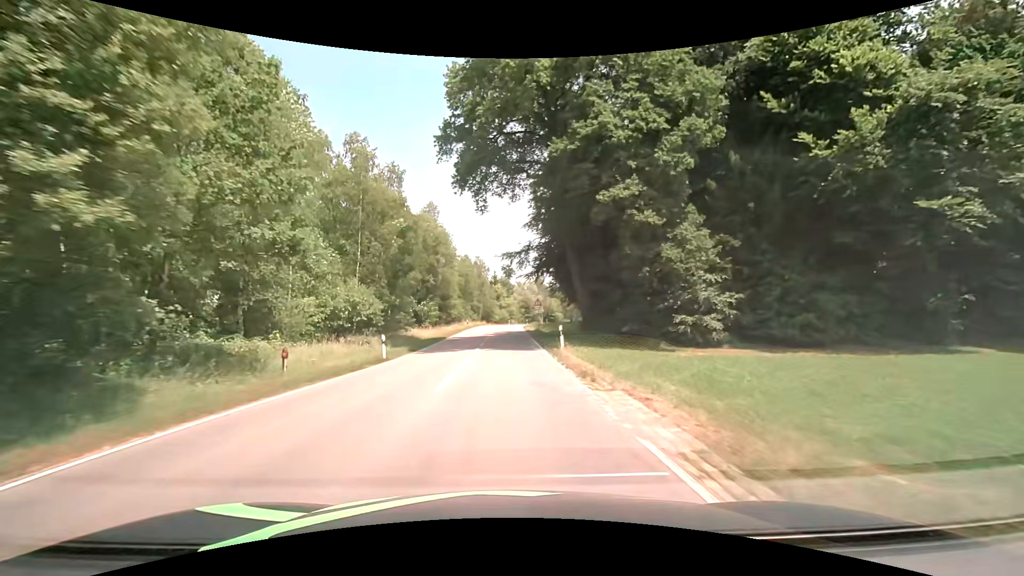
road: tertiary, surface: asphalt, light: Day
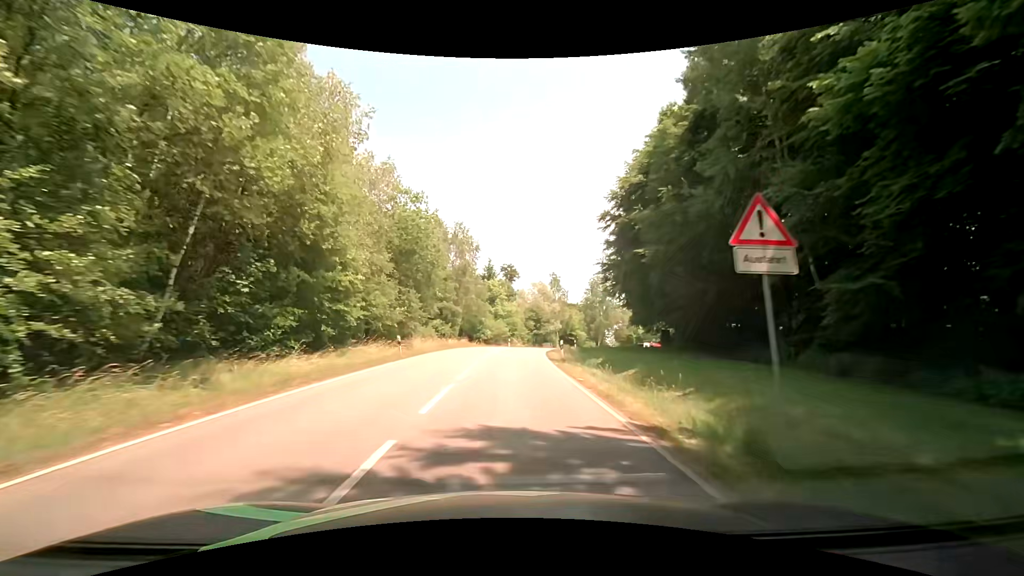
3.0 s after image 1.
(-0.2, +44.5) m; +1°
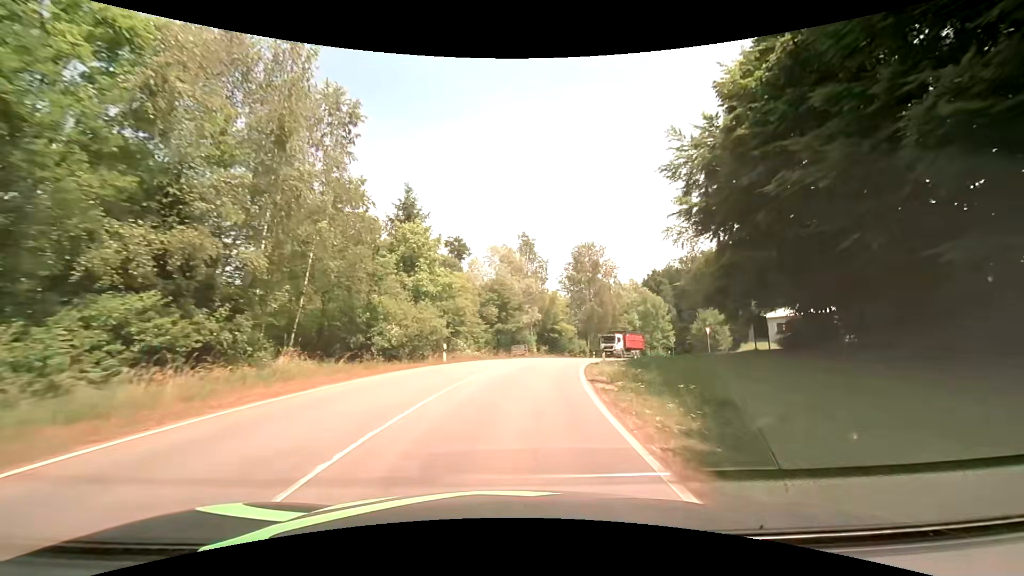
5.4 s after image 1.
(+0.6, +36.0) m; +4°
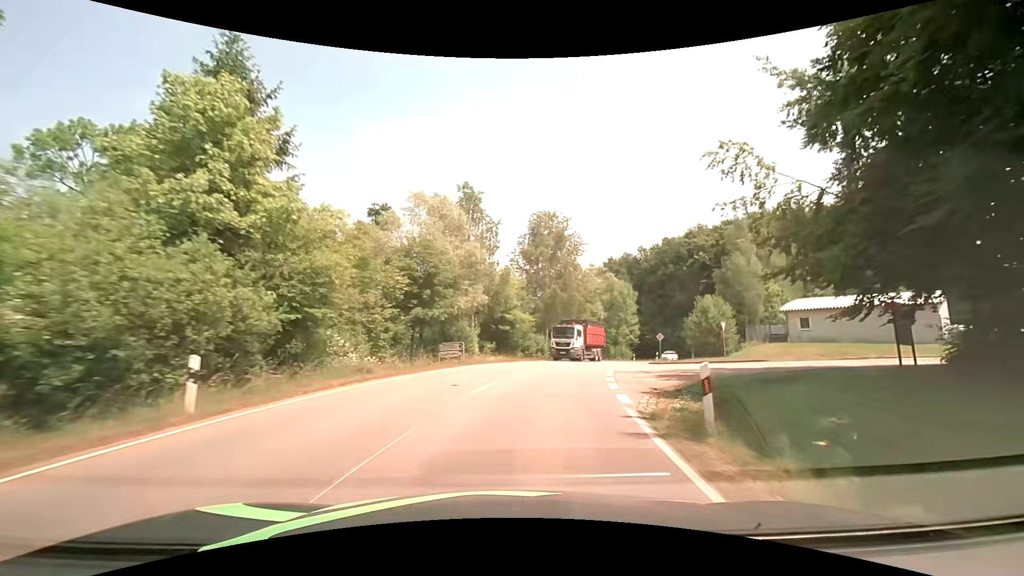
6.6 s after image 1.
(+0.9, +17.9) m; +7°
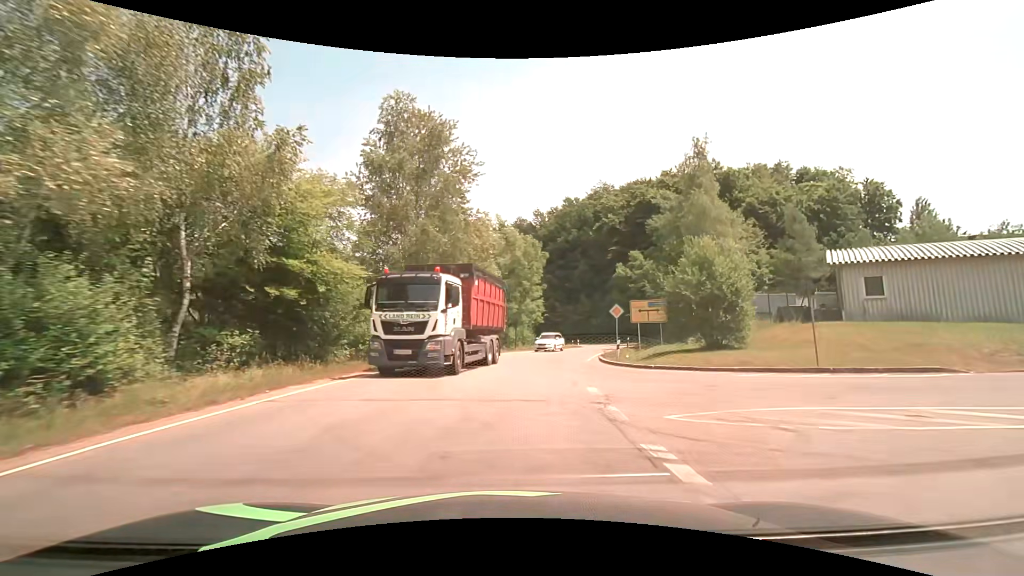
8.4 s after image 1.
(+3.0, +24.0) m; +14°
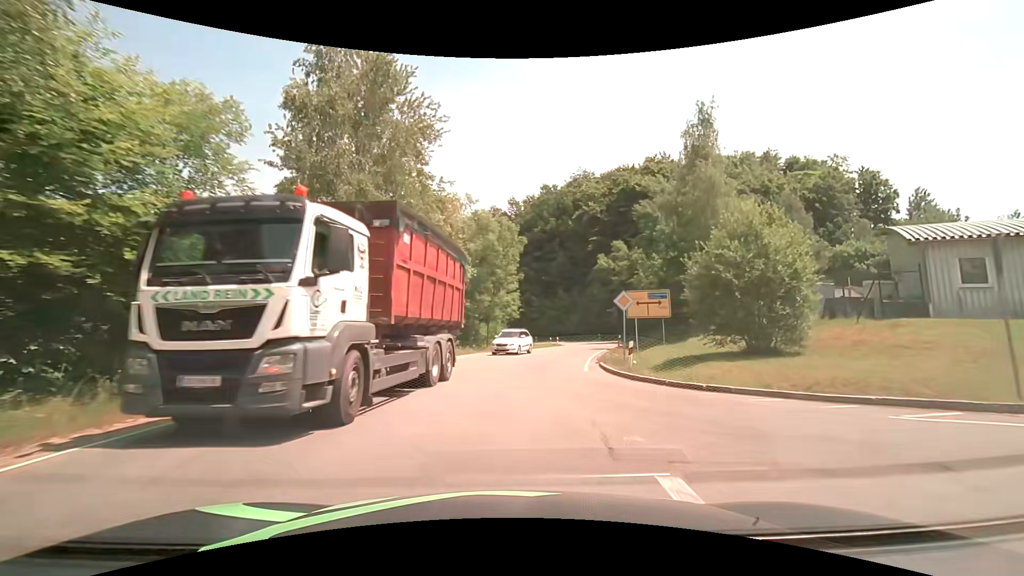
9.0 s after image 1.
(+0.2, +7.3) m; +3°
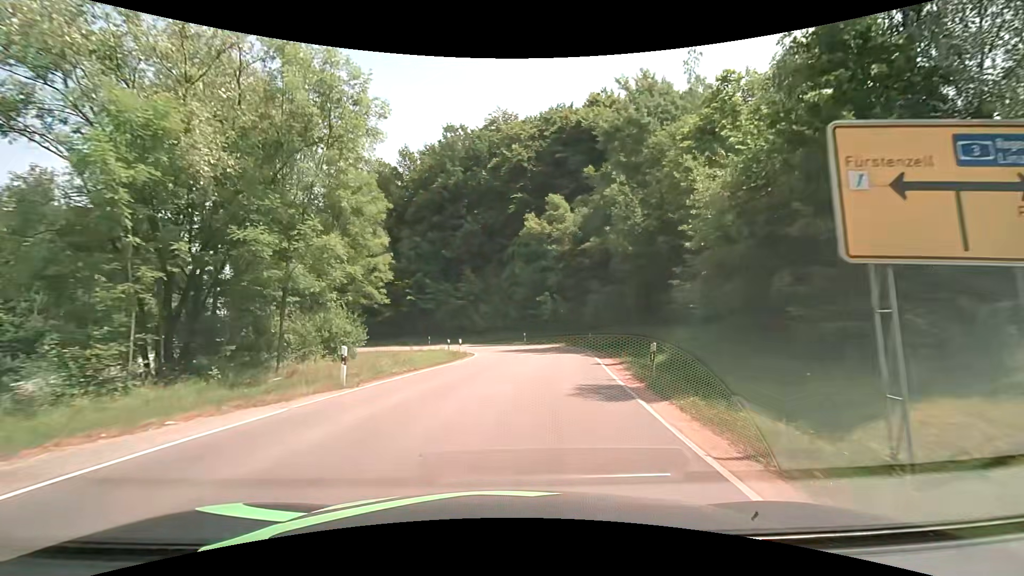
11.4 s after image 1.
(+2.5, +27.8) m; +11°
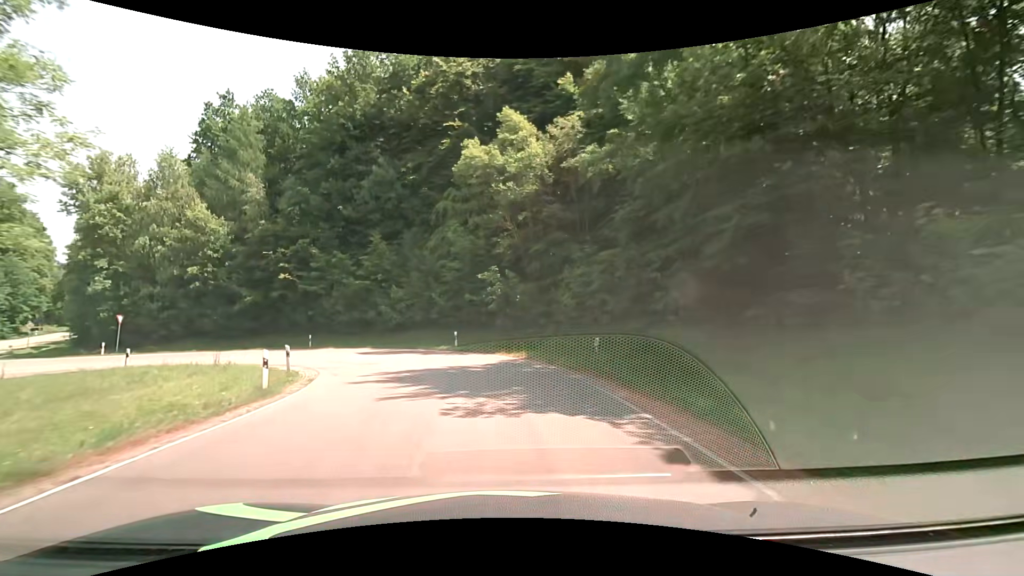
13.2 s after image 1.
(+1.4, +20.2) m; +6°
